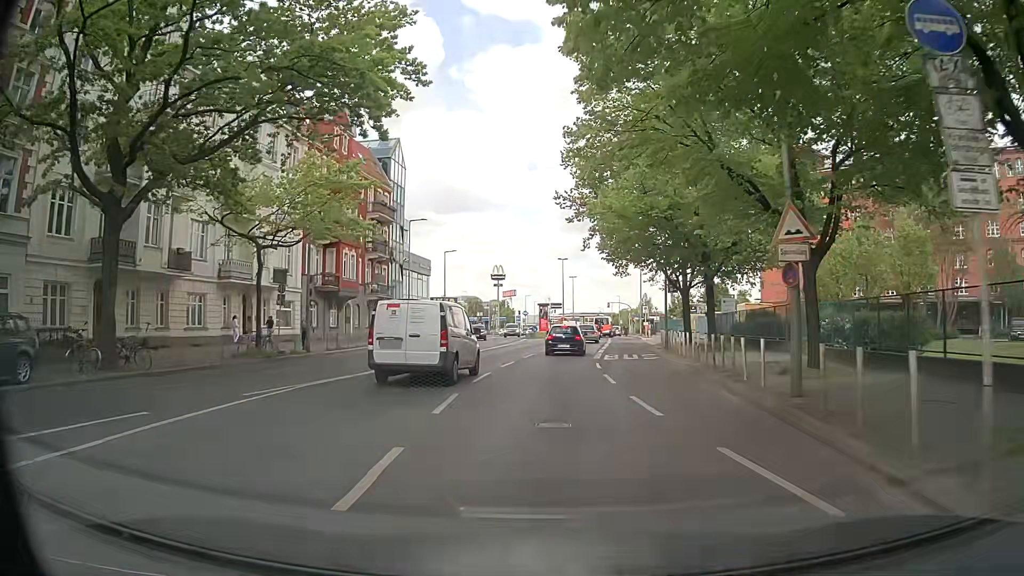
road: secondary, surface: asphalt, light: Day
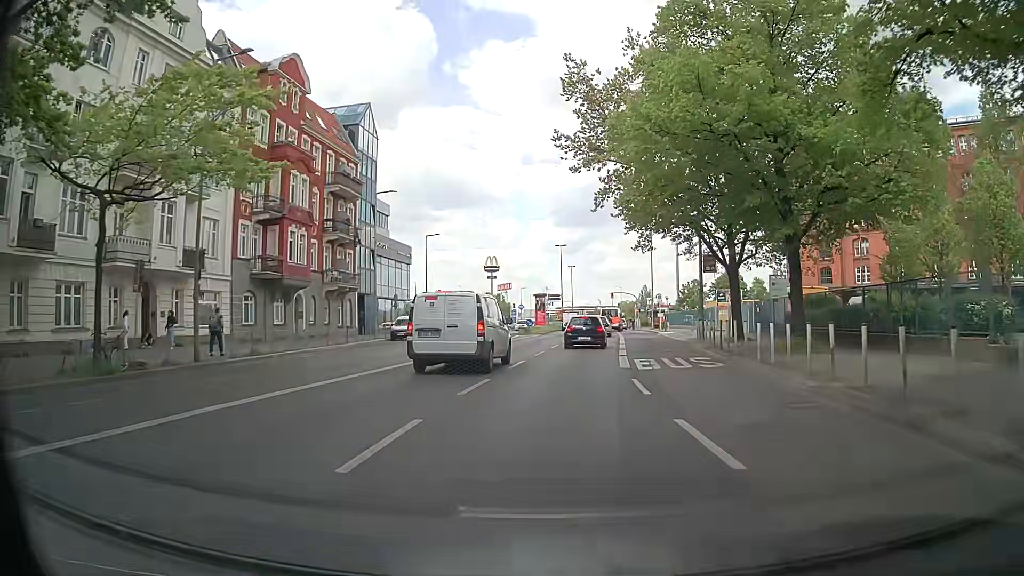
(0.0, +10.9) m; -1°
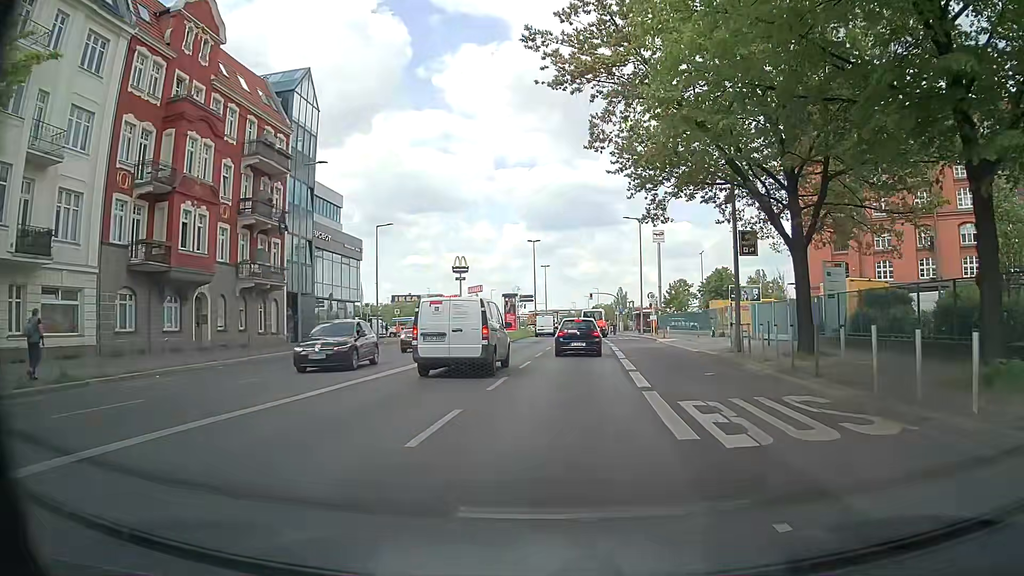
(+0.2, +10.5) m; +3°
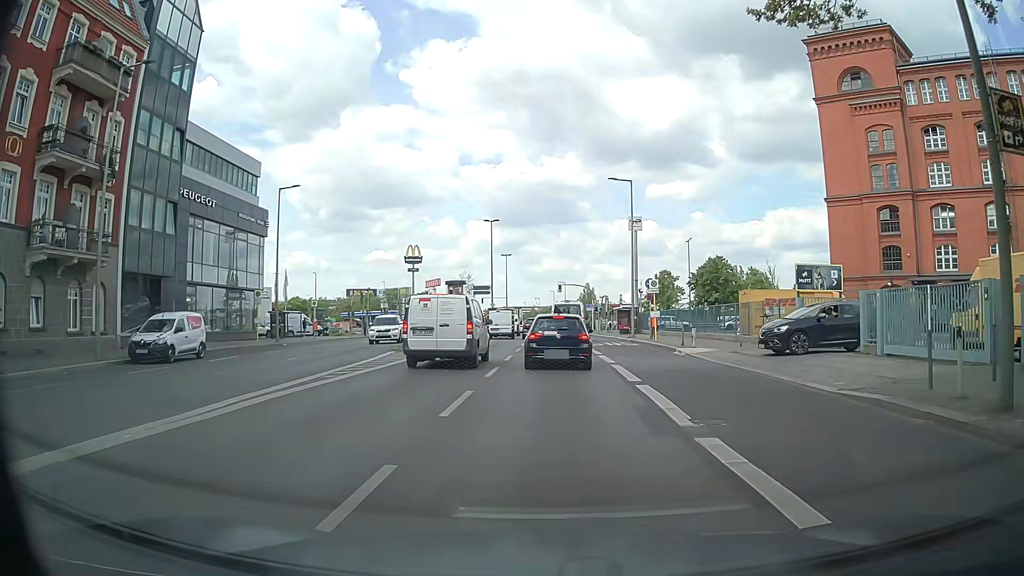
(+0.5, +15.9) m; +3°
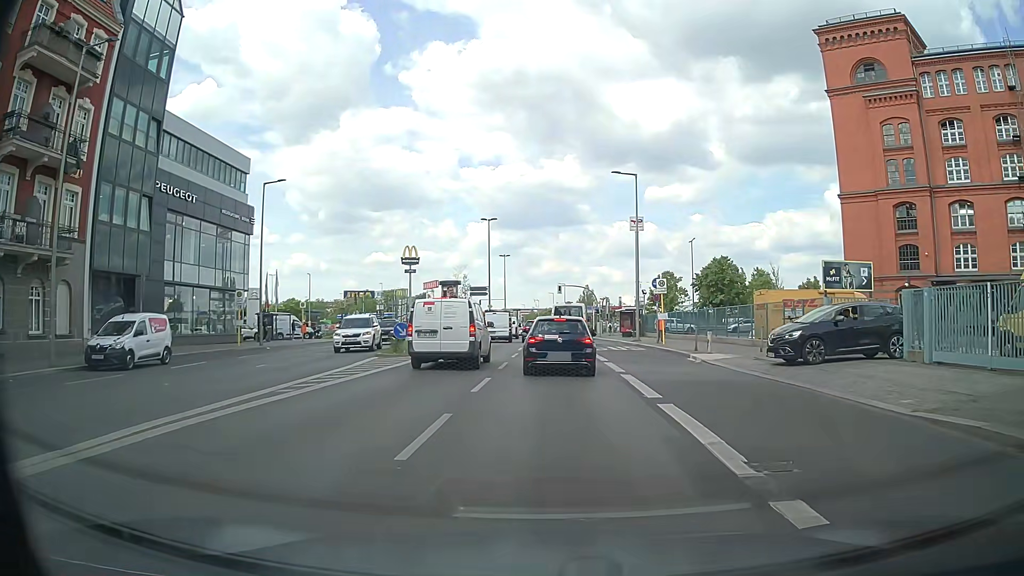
(0.0, +2.6) m; -2°
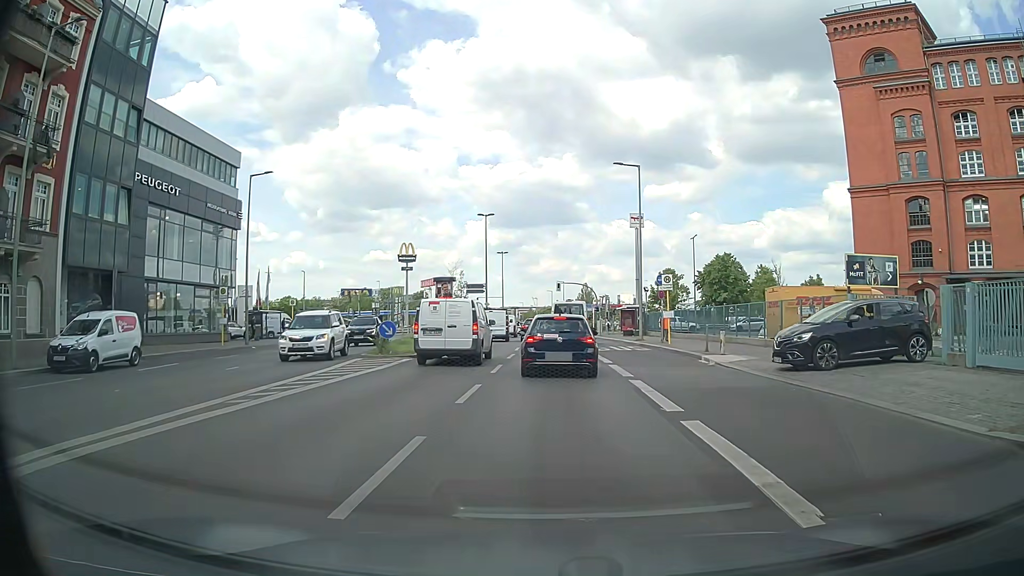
(+0.1, +1.9) m; +2°
